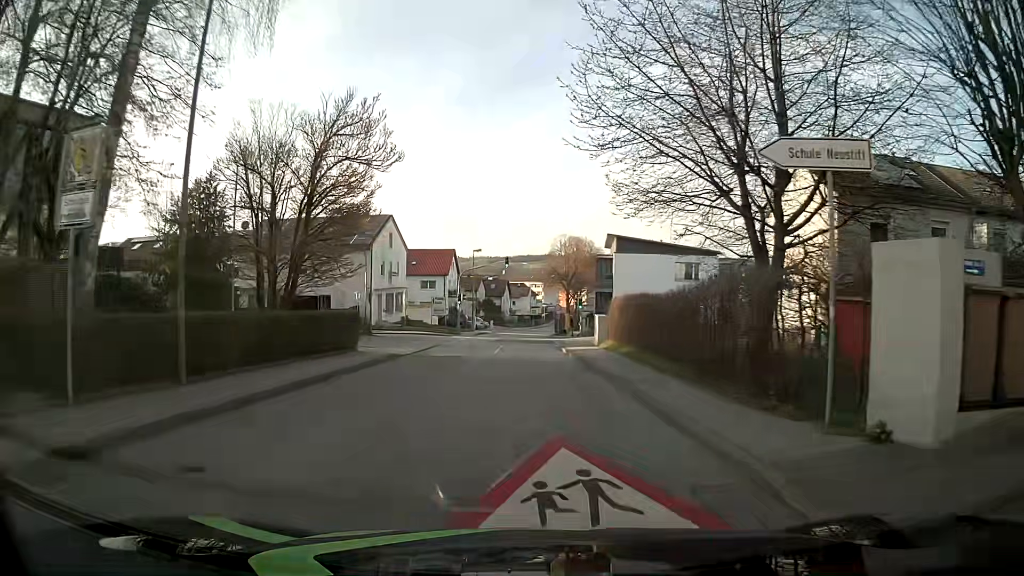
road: unclassified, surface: asphalt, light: Day
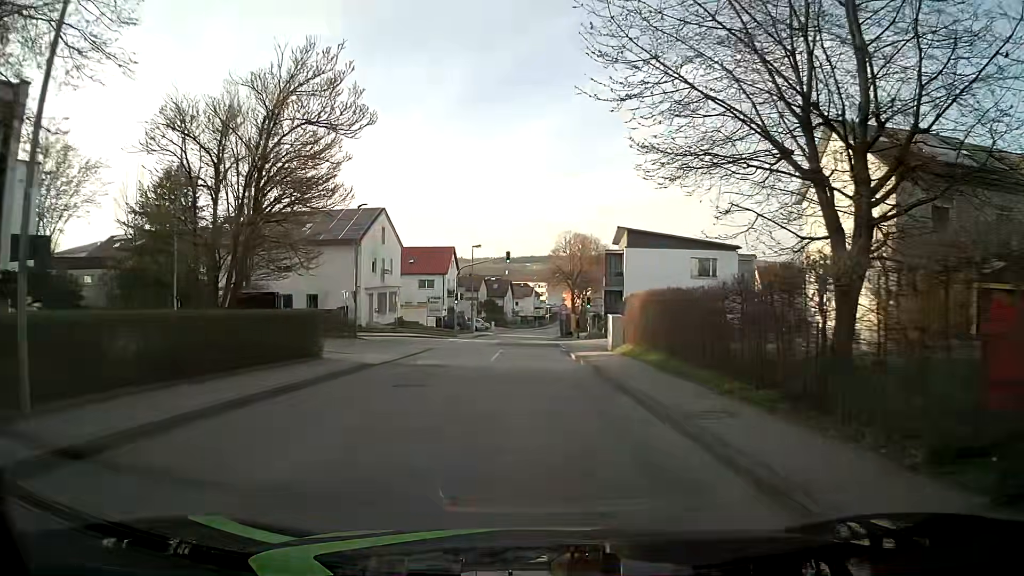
(0.0, +4.5) m; -1°
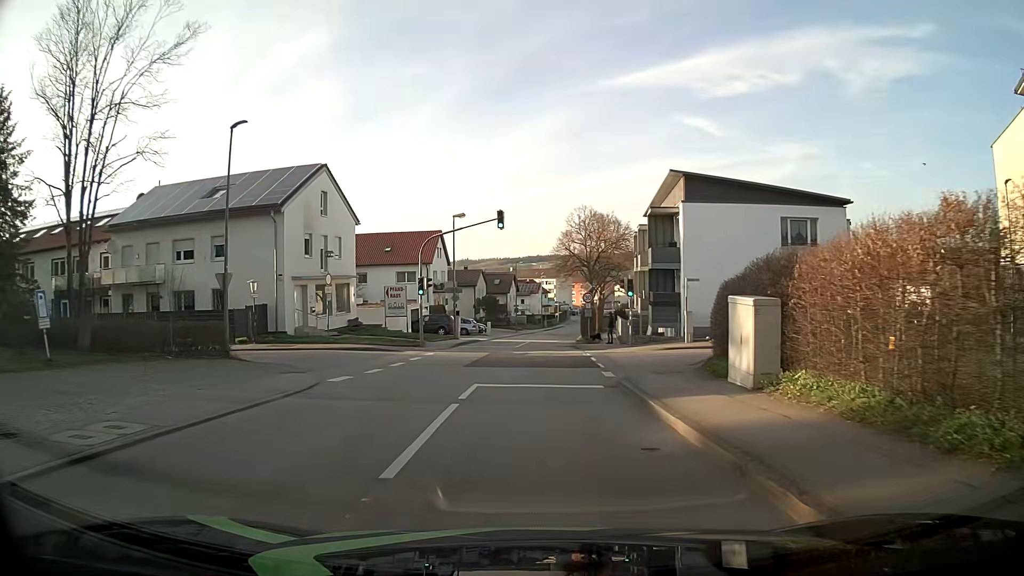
(+0.1, +18.0) m; 0°
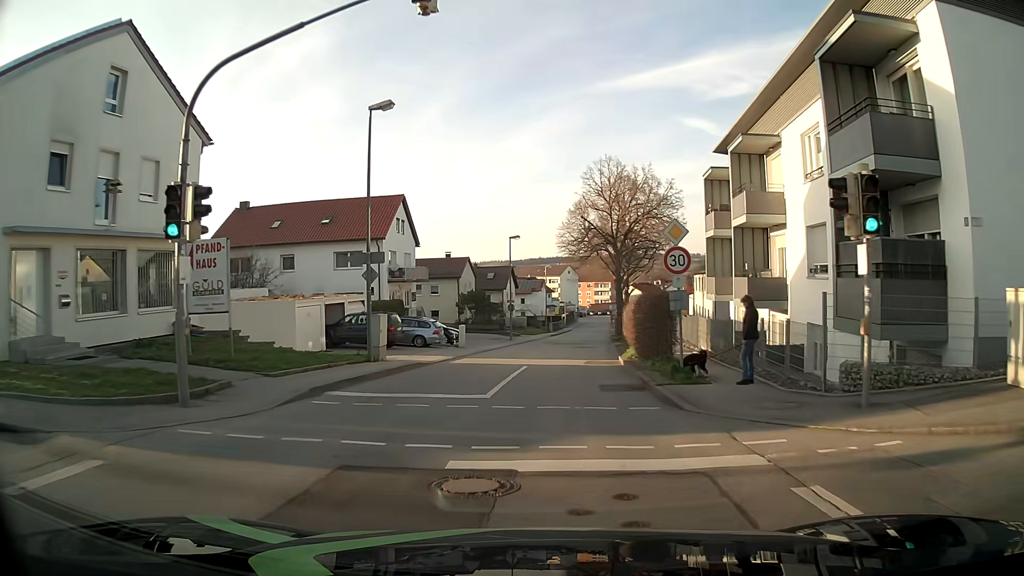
(-0.1, +22.6) m; -1°
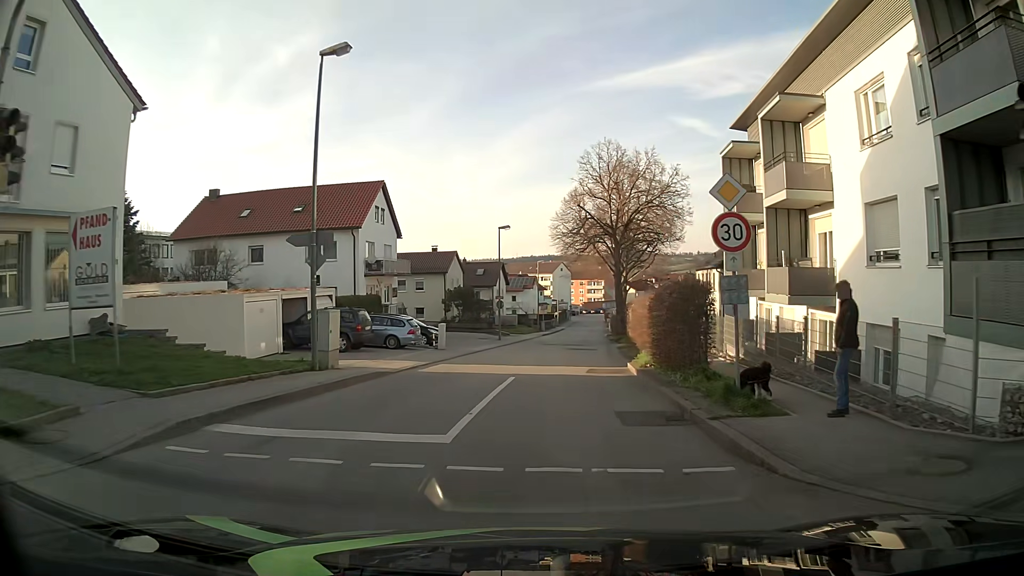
(+0.1, +4.5) m; +1°
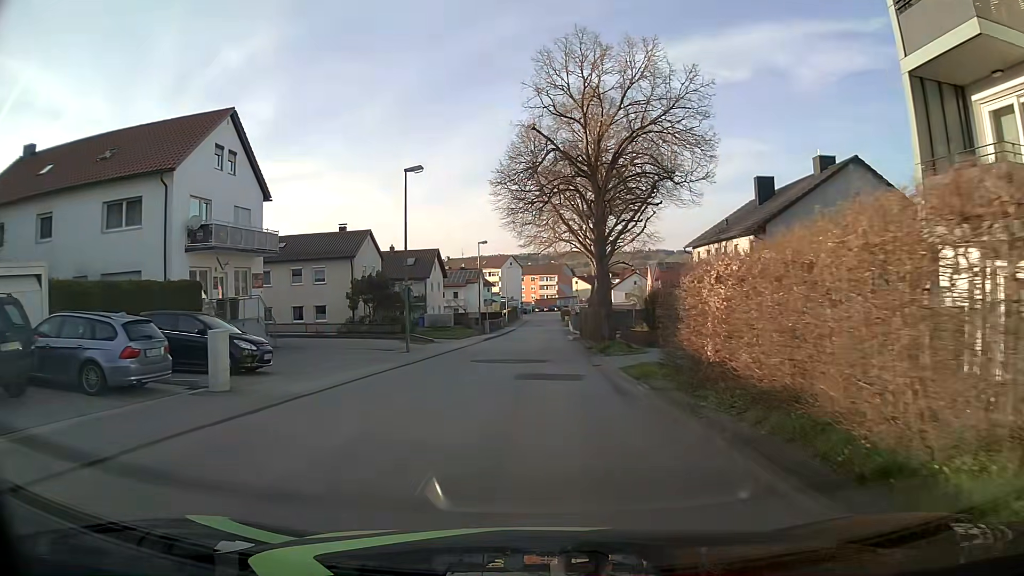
(+0.9, +18.1) m; +5°
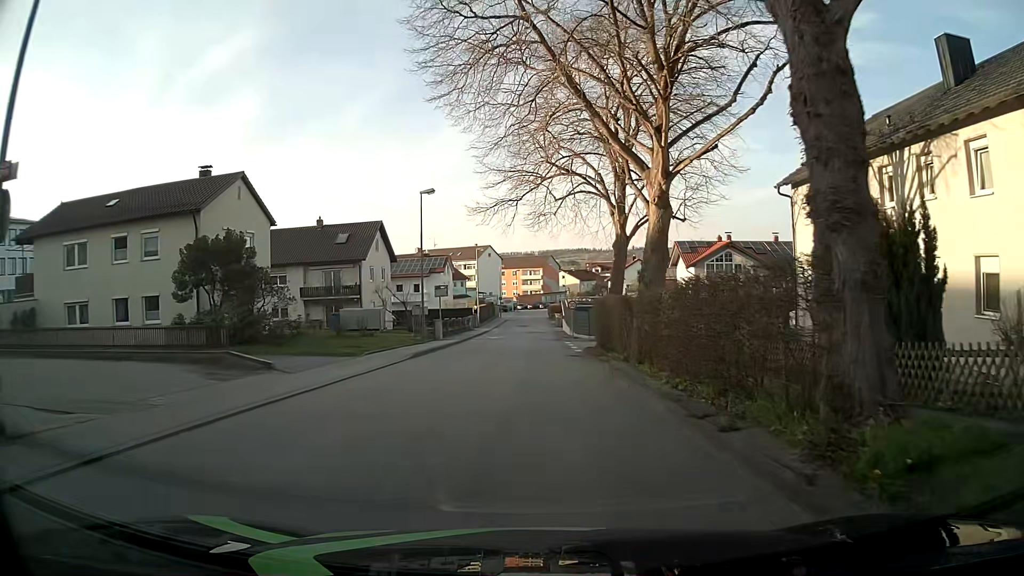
(-0.1, +22.6) m; 0°
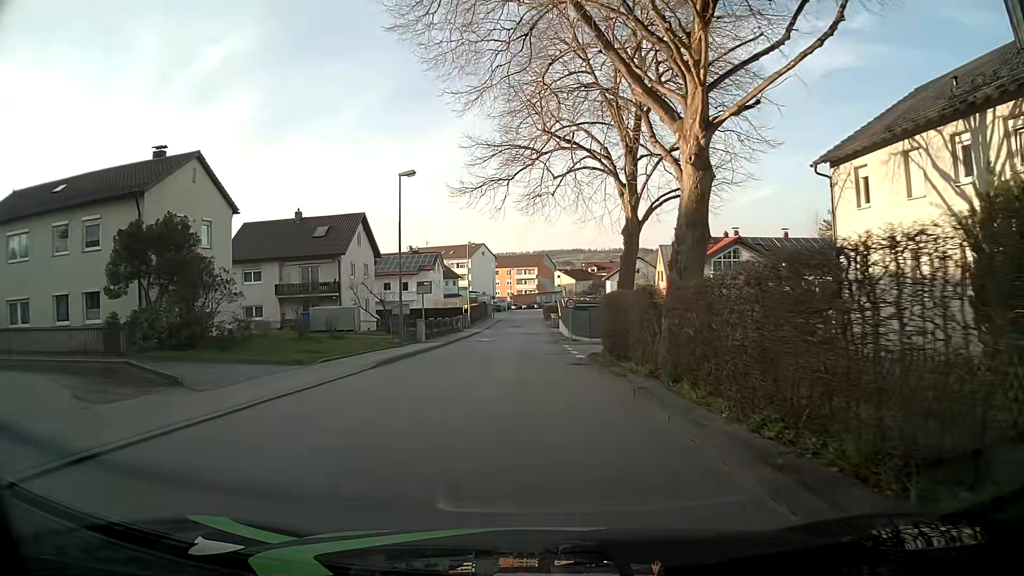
(+0.1, +4.5) m; +1°
(0, +10) (0, +20) (0, +30) (-1, +40) (-1, +50) (-1, +60) (-1, +70) (-1, +80) (-1, +90) (-1, +100) m
